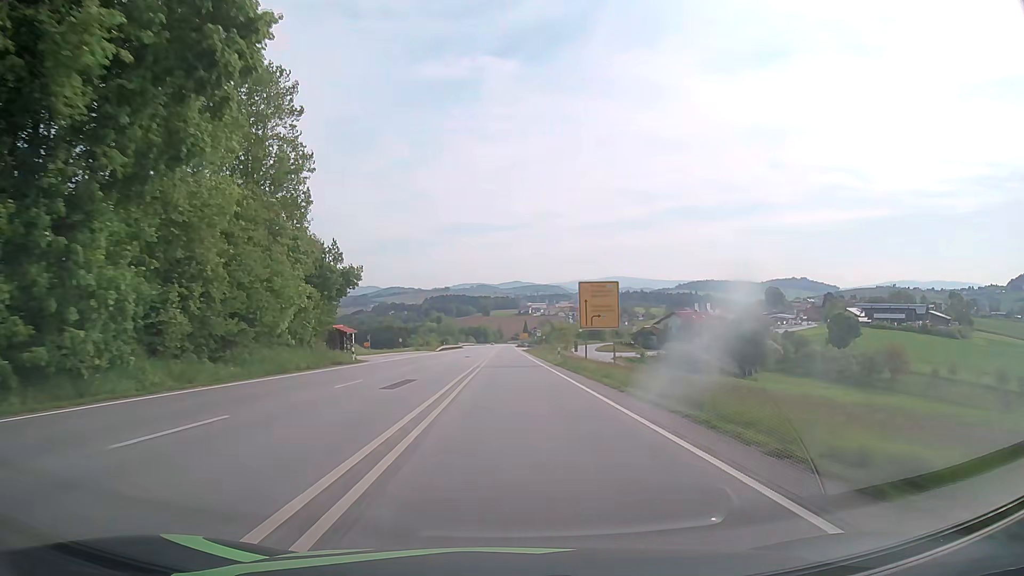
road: primary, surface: asphalt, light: Day
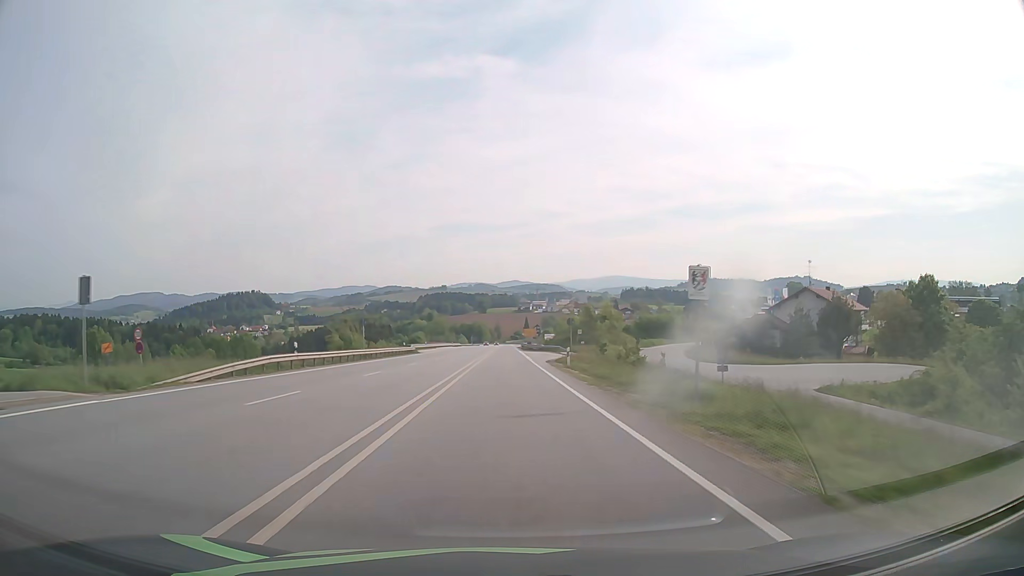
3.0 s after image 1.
(-0.2, +77.9) m; 0°
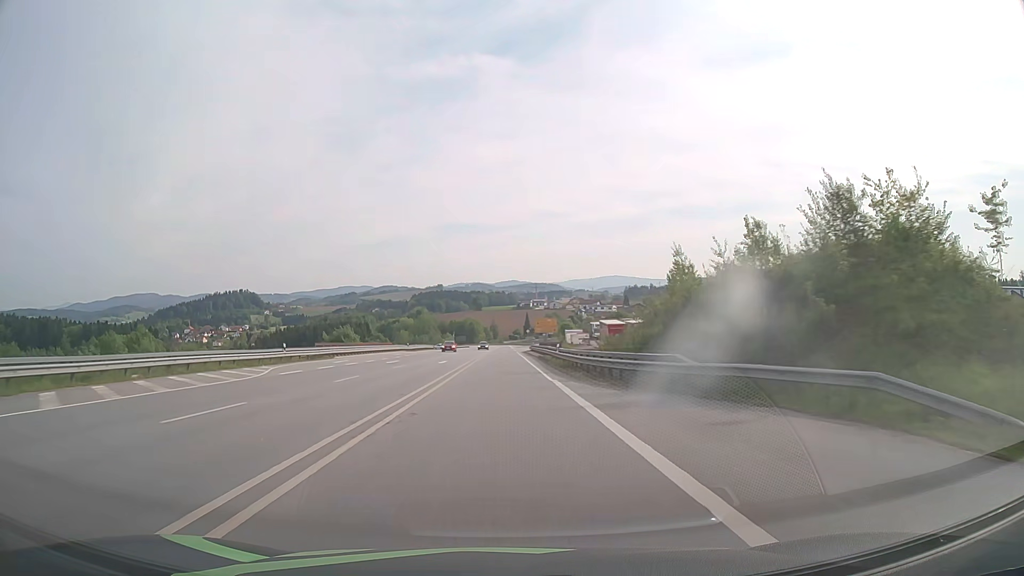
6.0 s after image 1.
(+0.2, +75.4) m; 0°
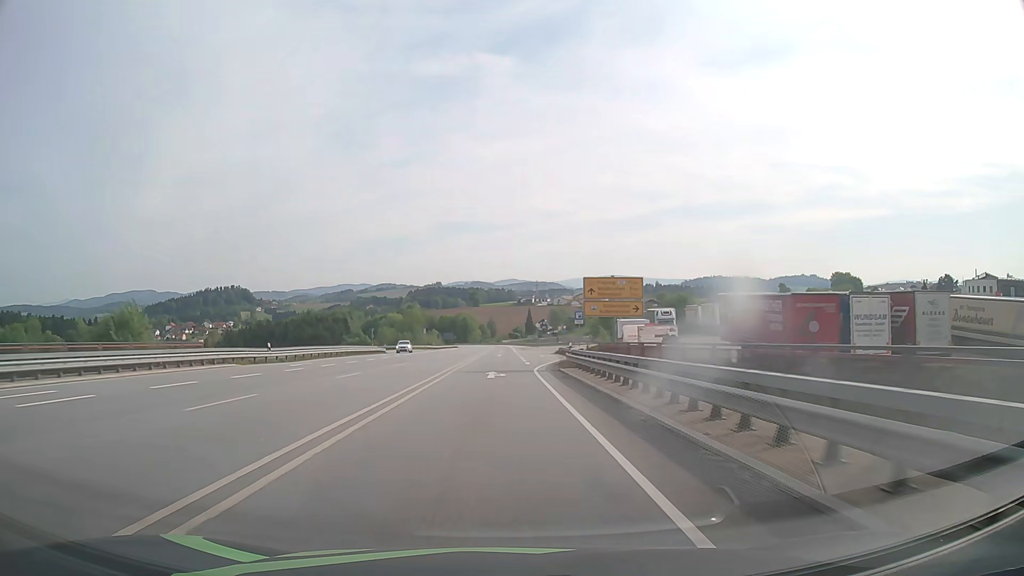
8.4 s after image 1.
(+0.1, +58.5) m; 0°
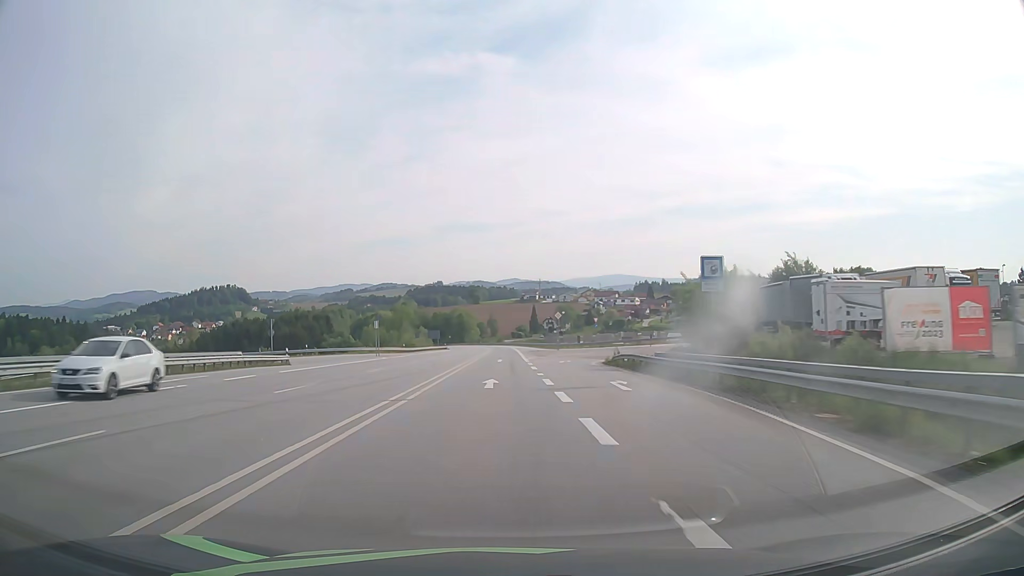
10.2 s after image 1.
(-0.1, +42.8) m; 0°
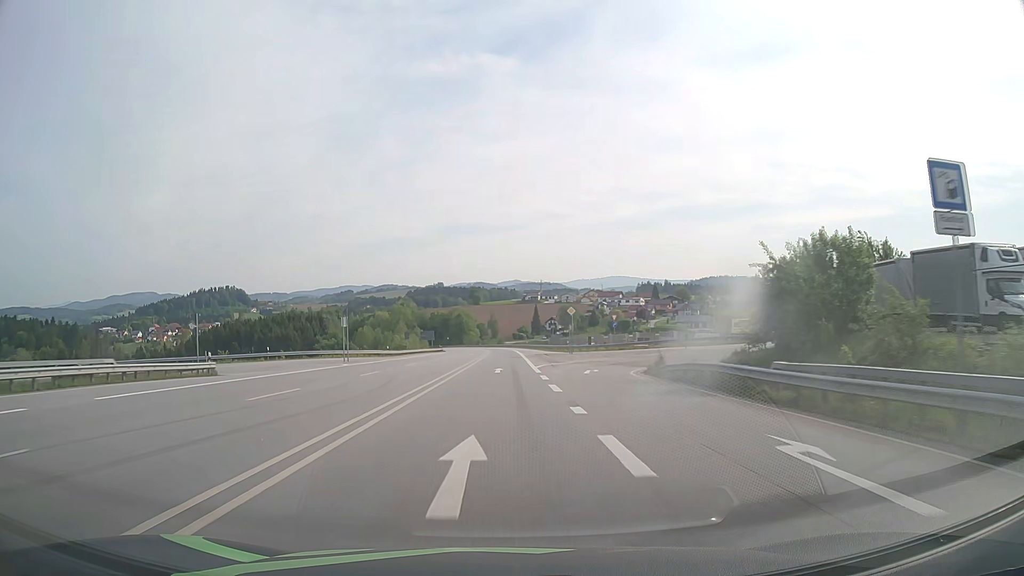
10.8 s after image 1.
(0.0, +14.1) m; 0°
